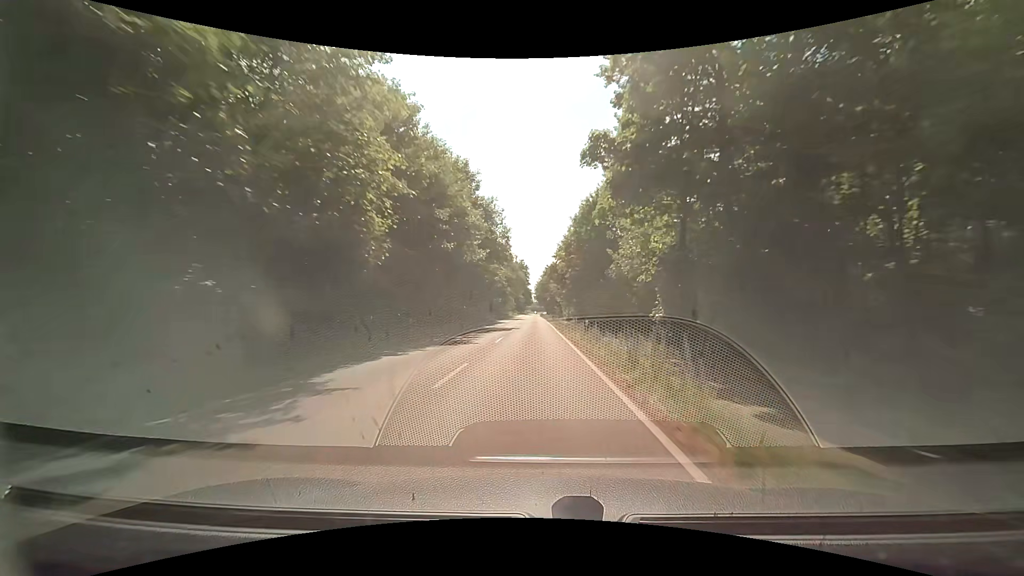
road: tertiary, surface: asphalt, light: Day
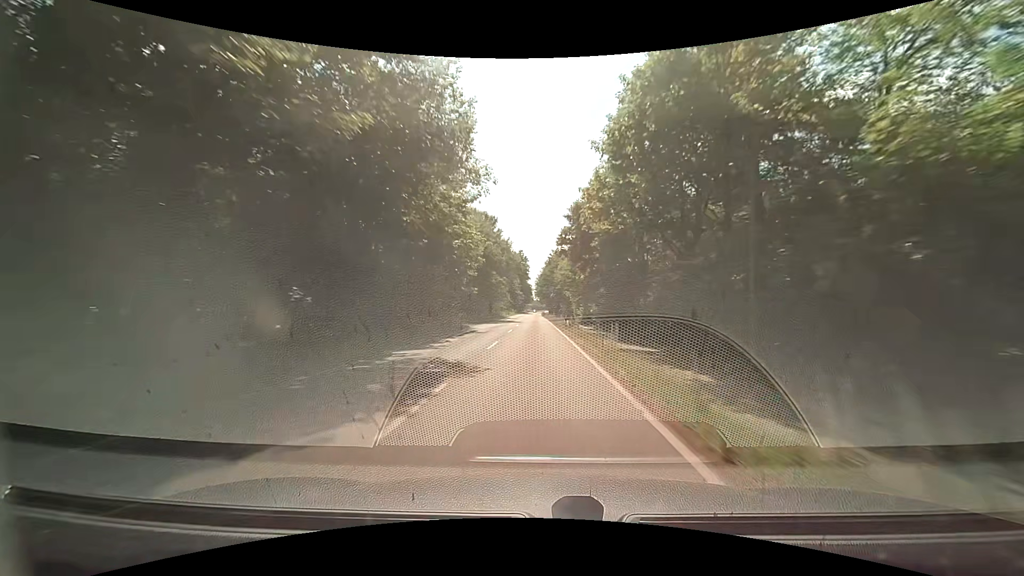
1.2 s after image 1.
(0.0, +27.8) m; 0°
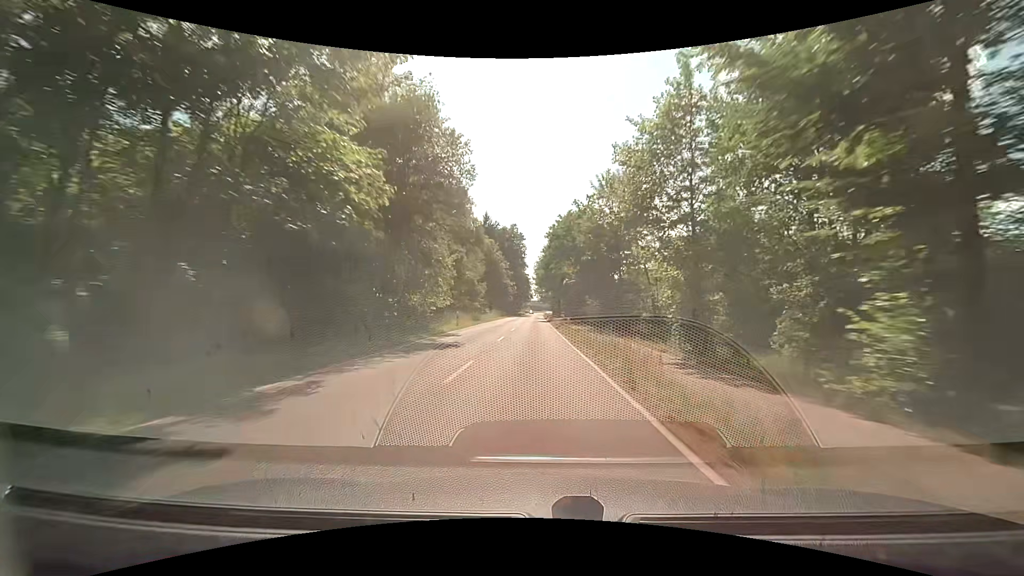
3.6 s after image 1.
(-0.2, +55.9) m; 0°
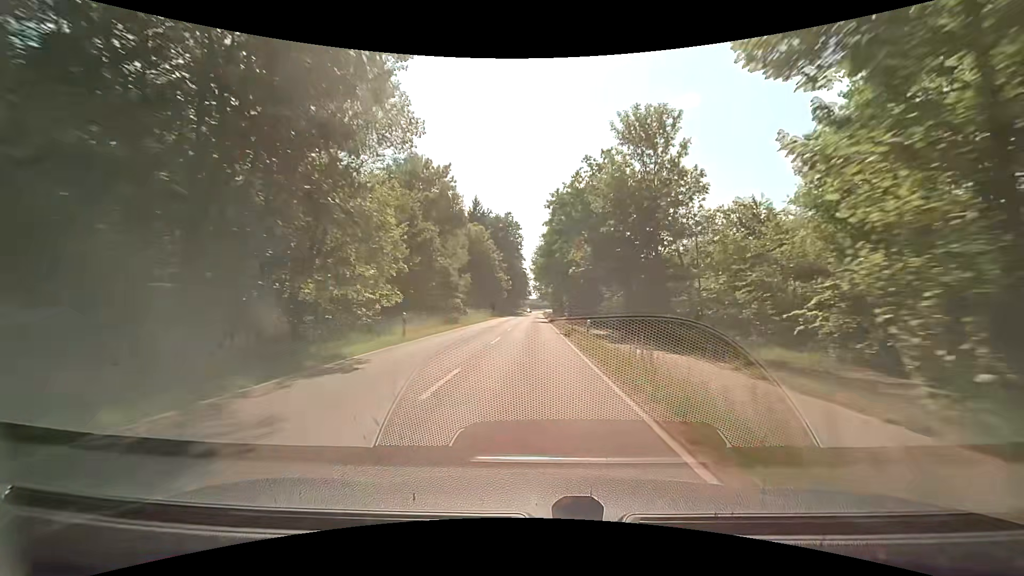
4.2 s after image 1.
(0.0, +14.0) m; 0°
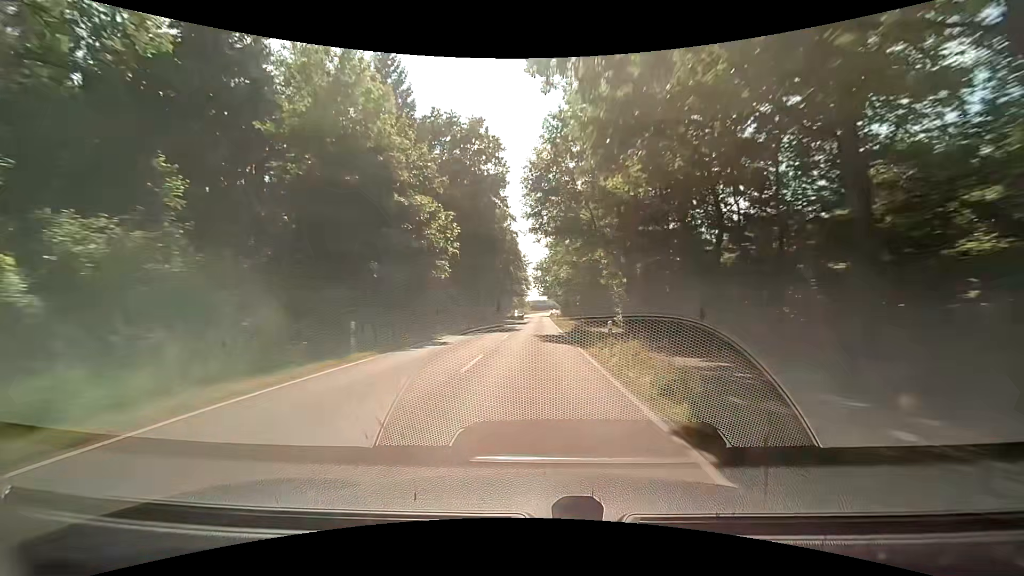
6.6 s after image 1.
(-0.1, +56.0) m; 0°
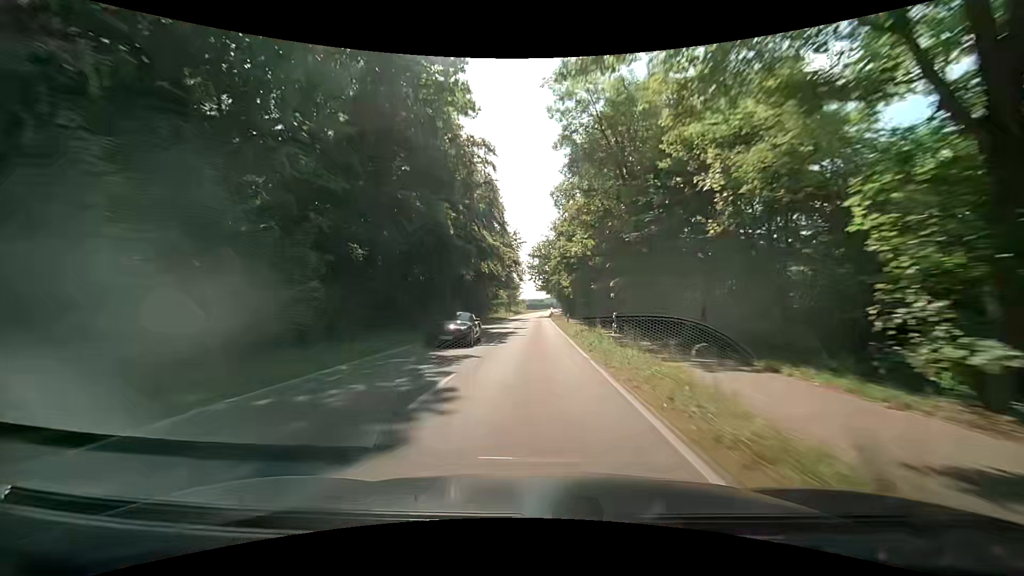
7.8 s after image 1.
(0.0, +28.1) m; 0°
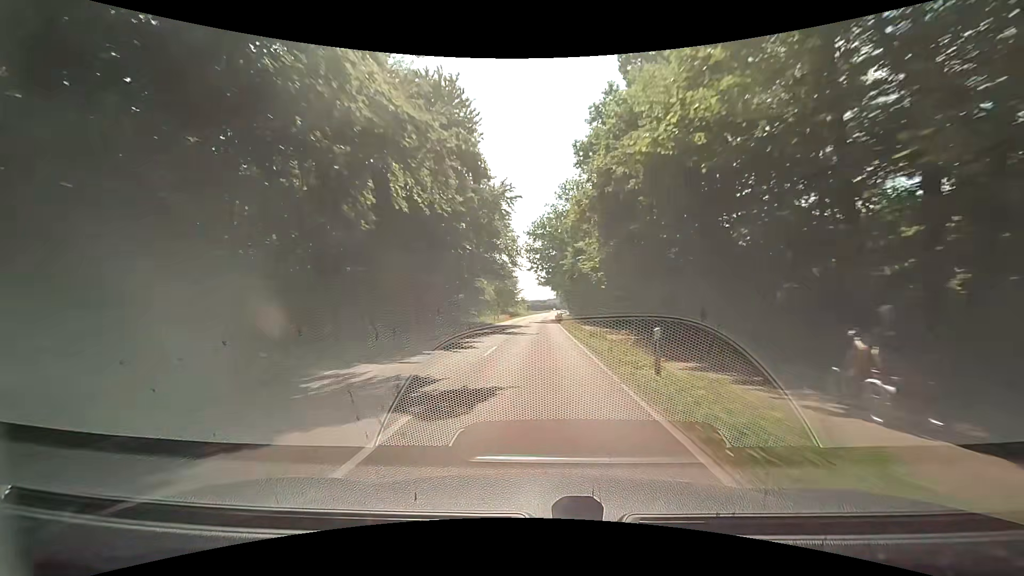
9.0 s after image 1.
(0.0, +27.9) m; 0°
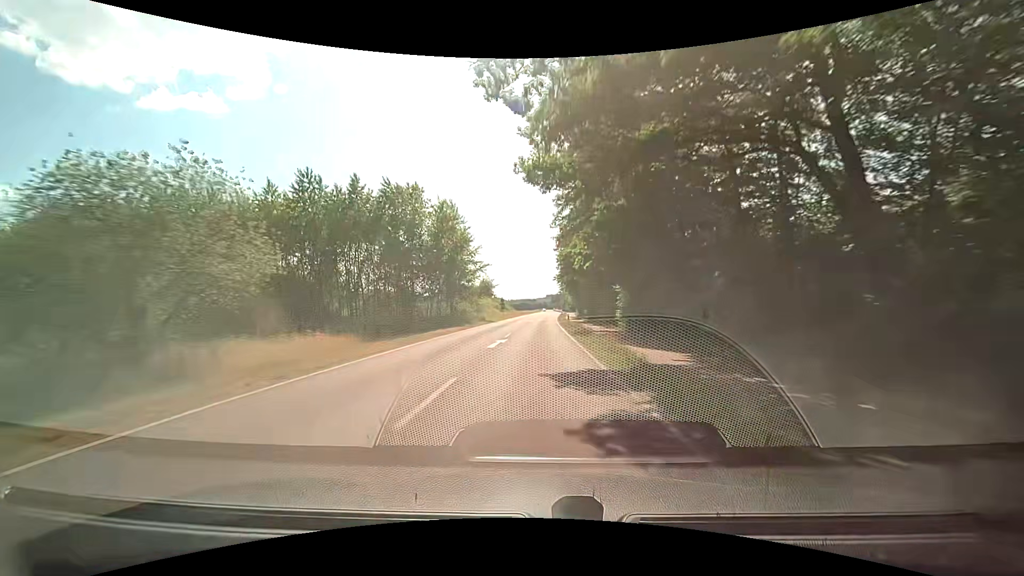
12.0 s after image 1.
(+0.3, +68.7) m; +1°
(0, +10) (0, +20) (0, +30) (0, +40) (0, +50) (+1, +60) (+1, +70) (+1, +80) (+2, +90) (+2, +100) m
